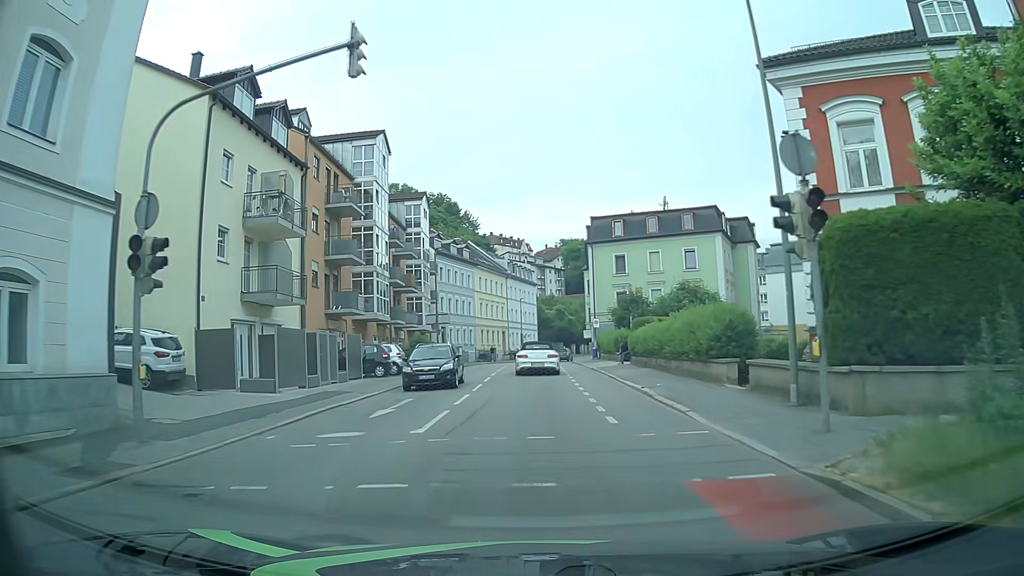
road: tertiary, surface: asphalt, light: Day
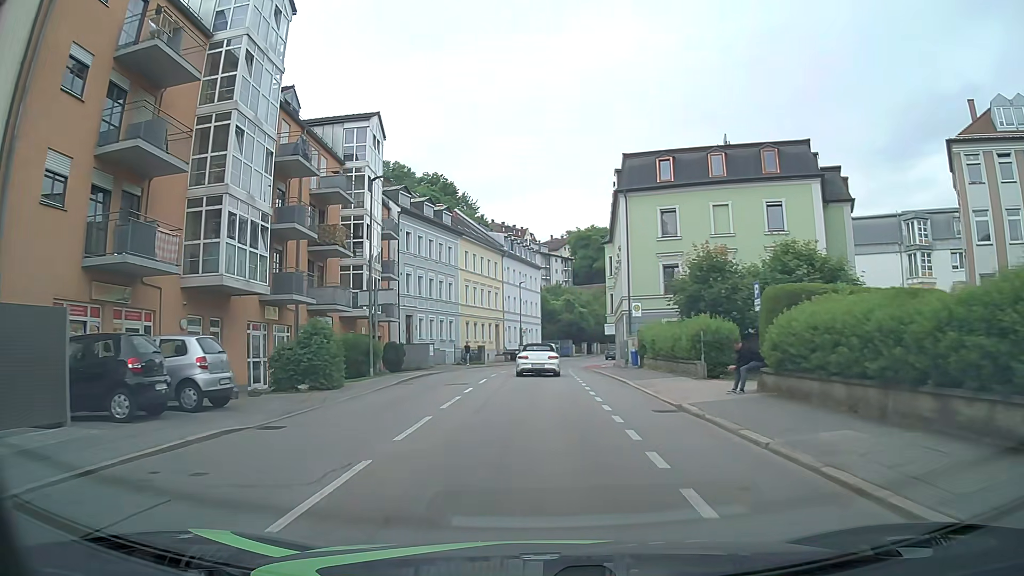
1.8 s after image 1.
(-0.1, +20.2) m; 0°
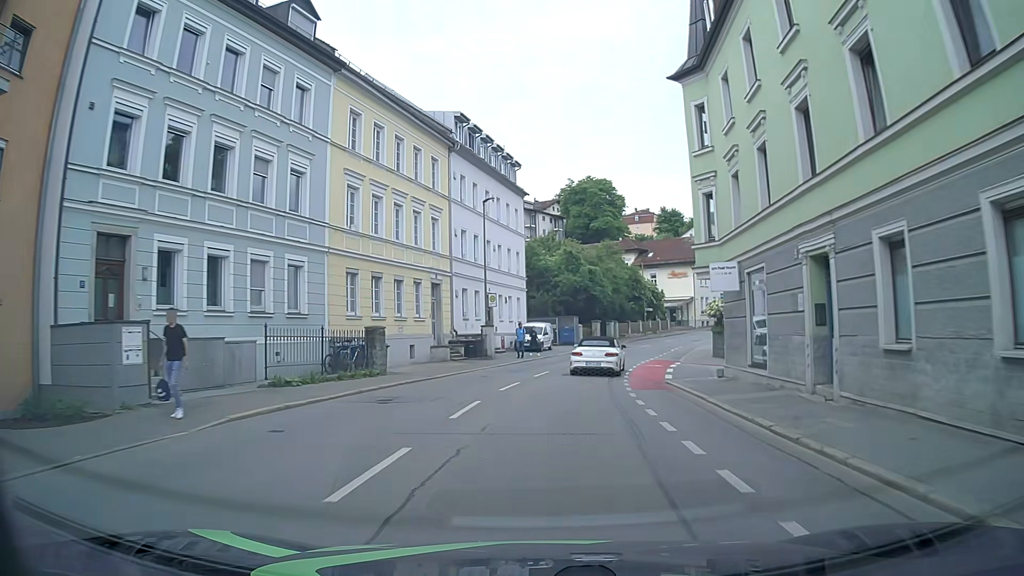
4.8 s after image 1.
(0.0, +35.4) m; 0°
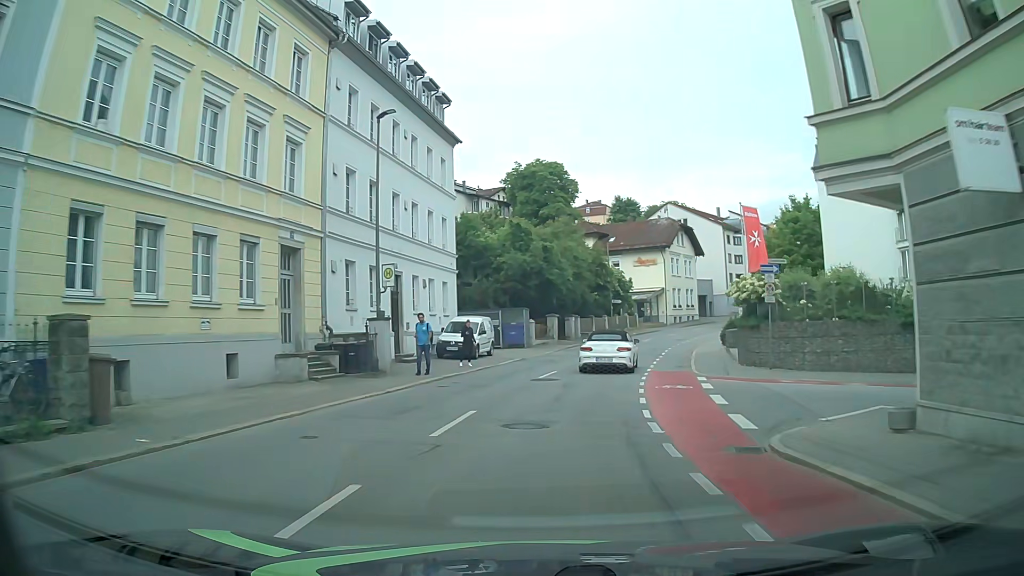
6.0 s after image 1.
(+0.7, +13.9) m; +6°
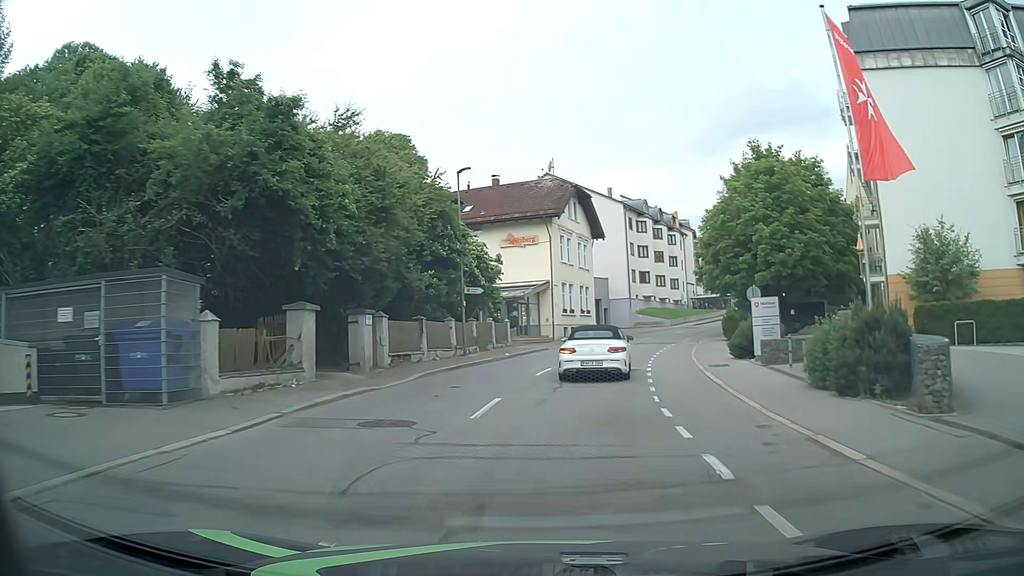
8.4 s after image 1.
(+2.5, +27.3) m; +11°
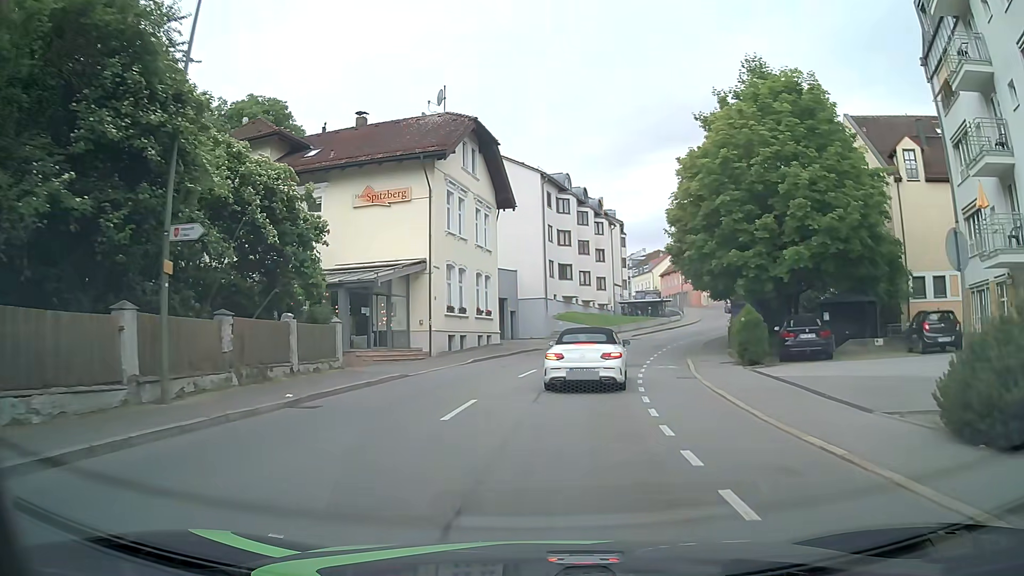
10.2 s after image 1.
(+1.4, +17.3) m; +9°
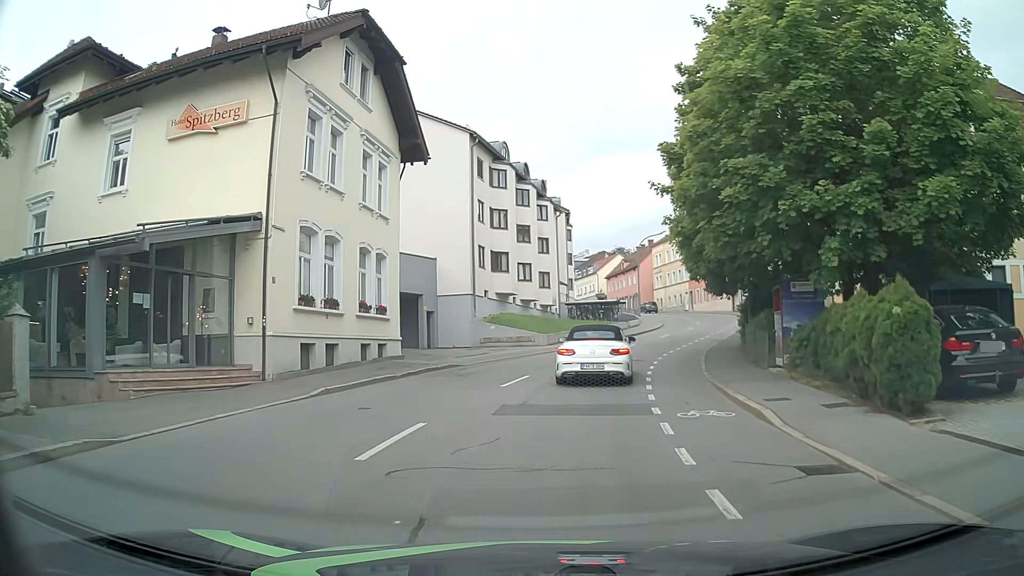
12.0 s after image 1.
(+0.5, +11.8) m; +5°
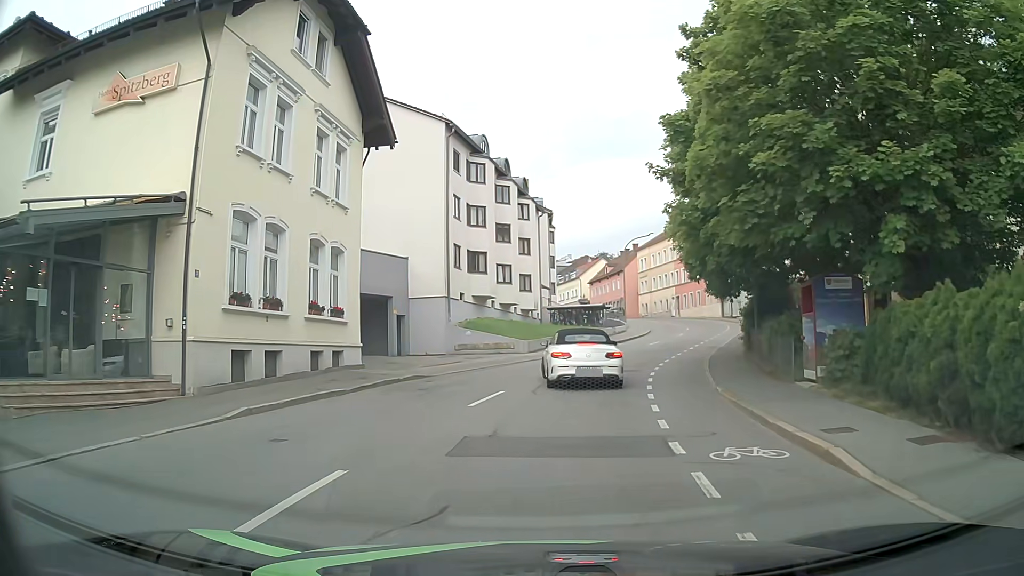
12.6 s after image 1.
(0.0, +3.2) m; +1°
(+1, +10) (+2, +20) (+5, +29) (+8, +39) (+12, +48) (+15, +58) (+17, +68) (+17, +77) (+15, +87) (+13, +97) m
